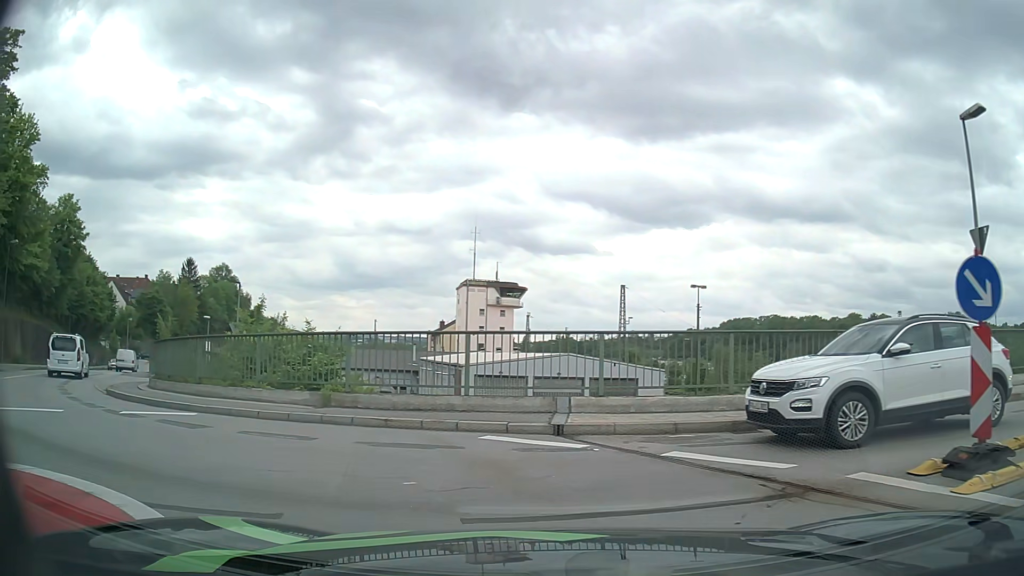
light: Day
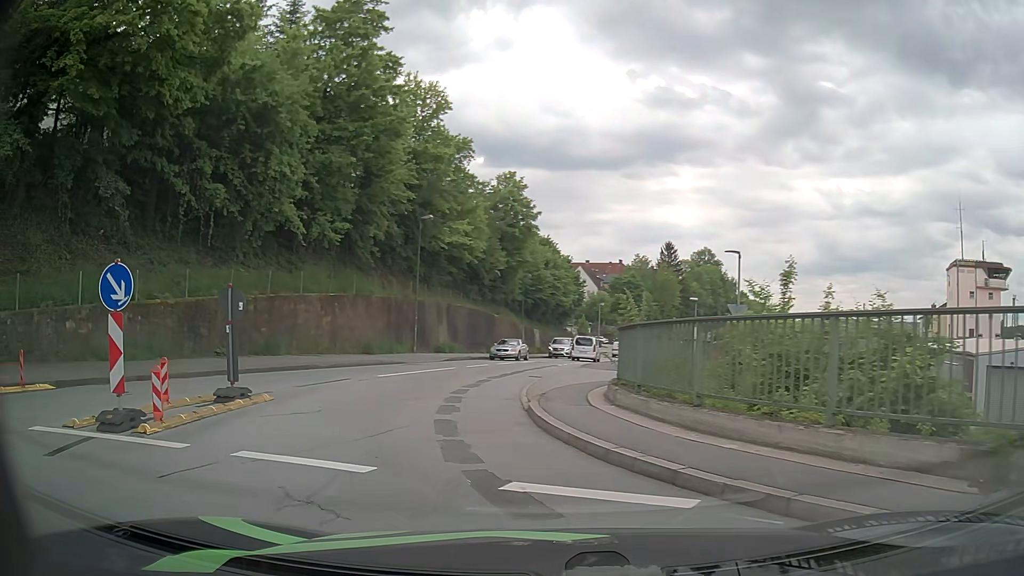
(-2.4, +6.8) m; -38°
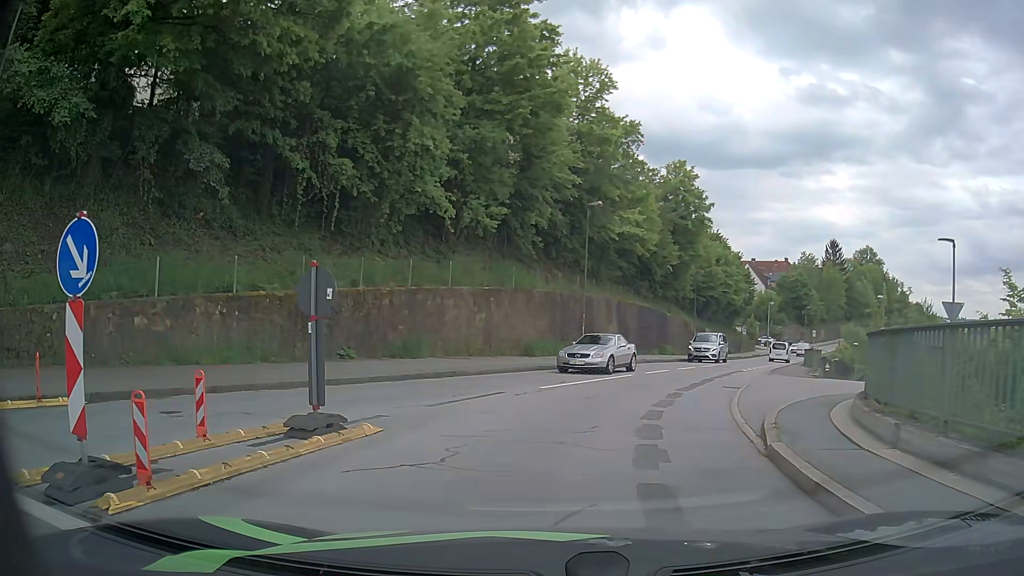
(-0.7, +4.1) m; -15°
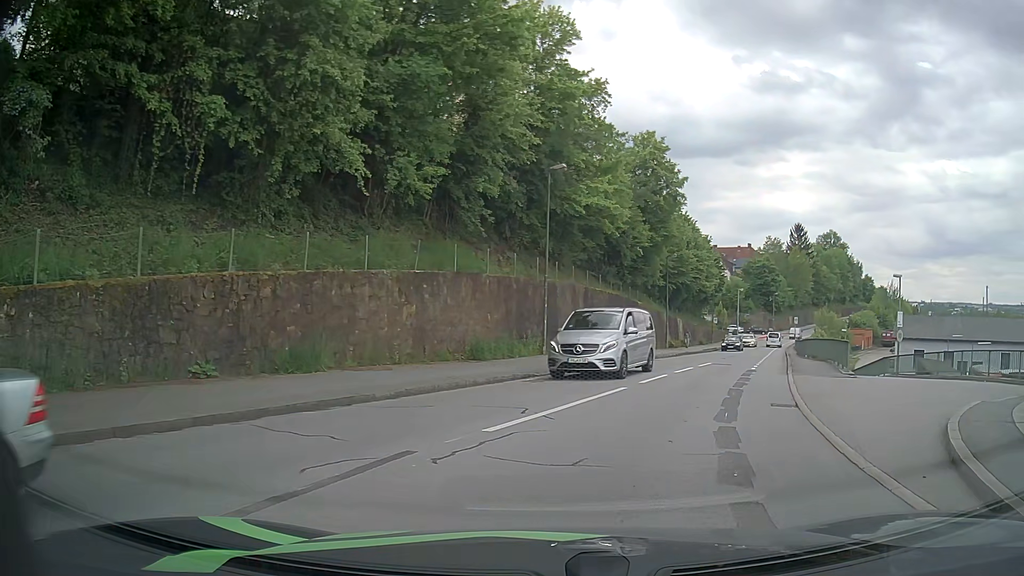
(0.0, +6.9) m; +5°
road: residential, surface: asphalt
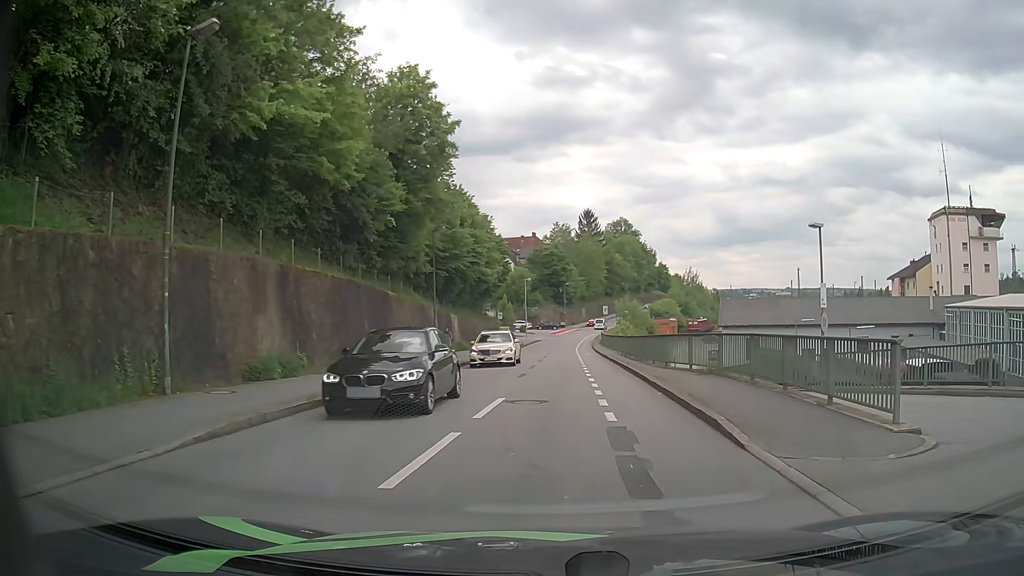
(+2.6, +14.6) m; +17°
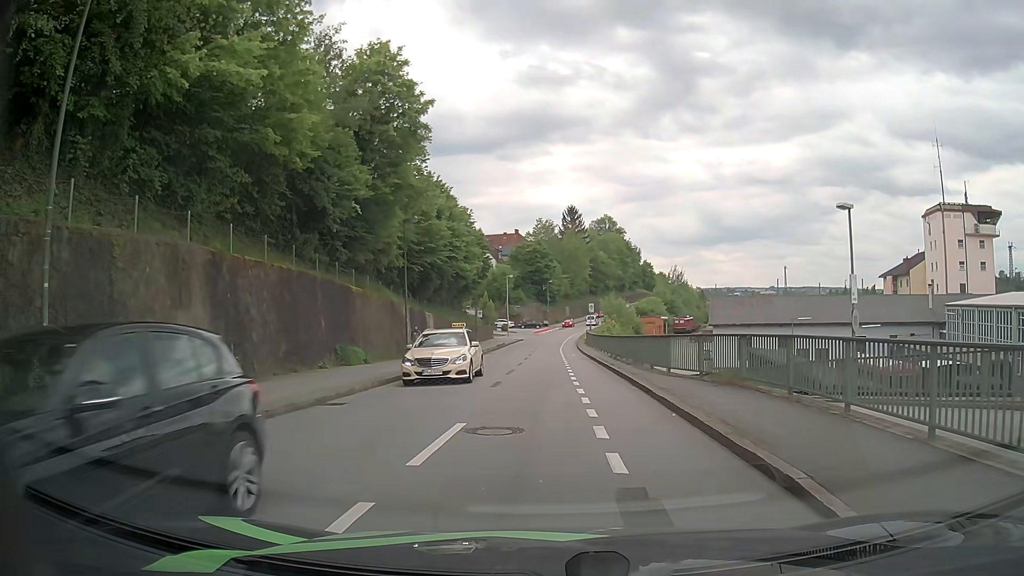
(+0.1, +3.5) m; +2°
(0, +10) (0, +20) (0, +30) (0, +40) (0, +50) (0, +60) (0, +70) (+1, +80) (+1, +90) (+2, +100) m
